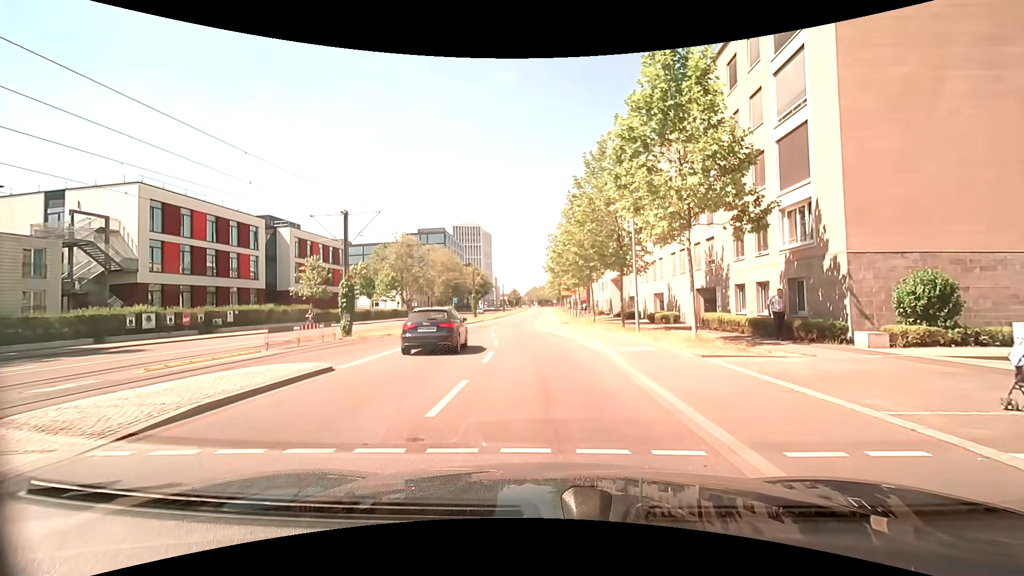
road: secondary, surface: asphalt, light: Day
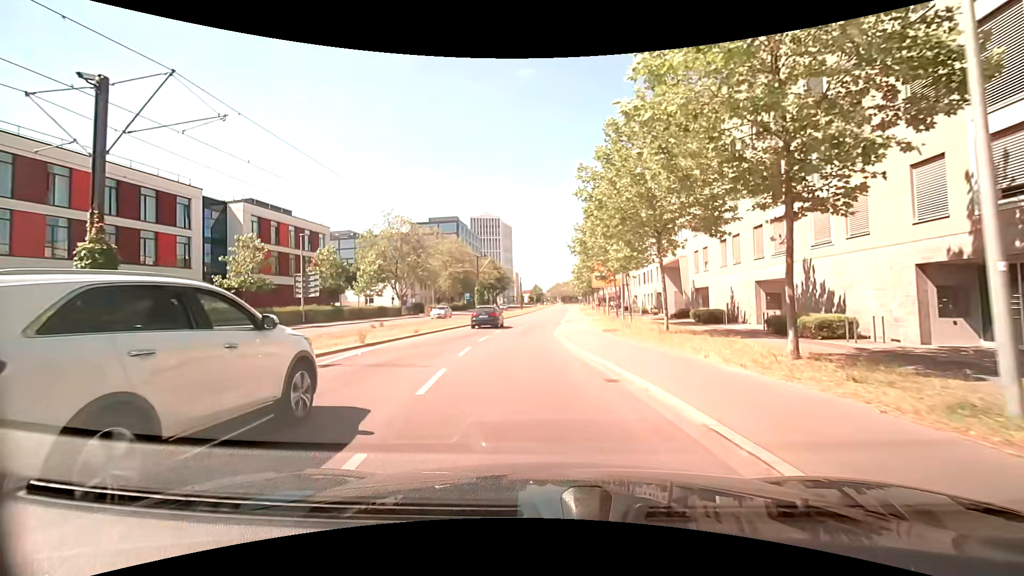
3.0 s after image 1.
(-0.2, +17.4) m; -3°
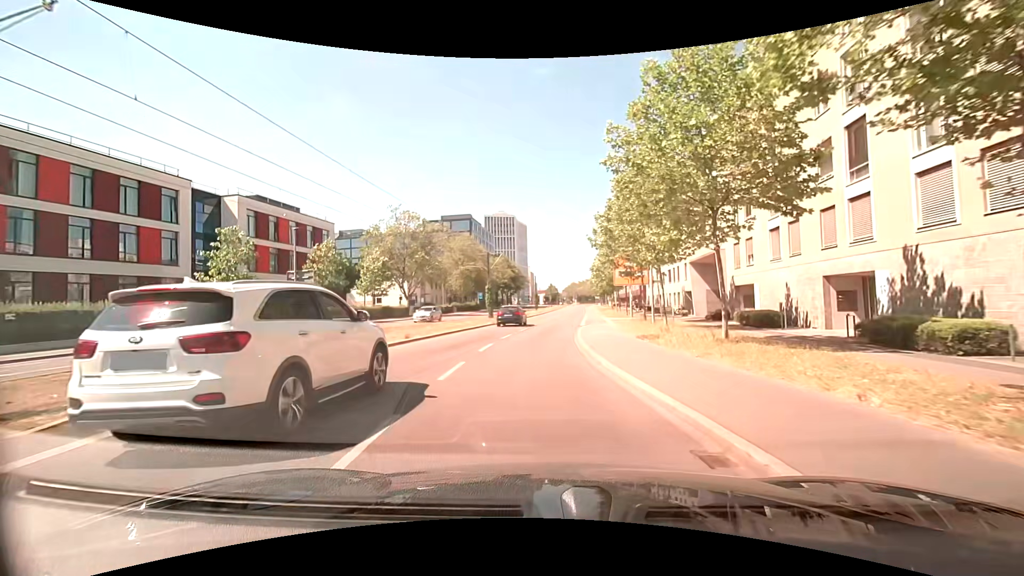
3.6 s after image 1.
(-0.1, +4.6) m; -1°
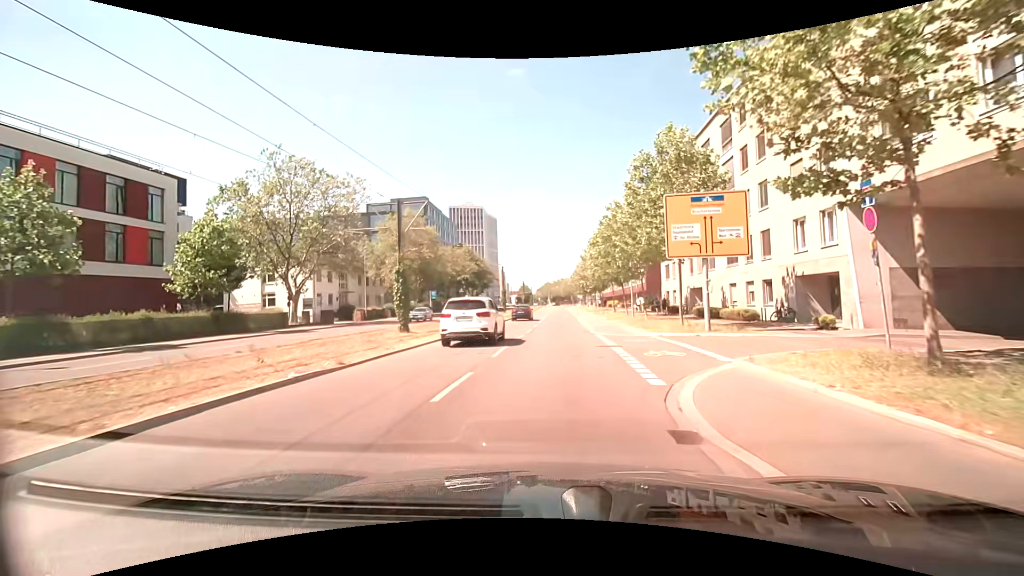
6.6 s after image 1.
(0.0, +26.8) m; +3°
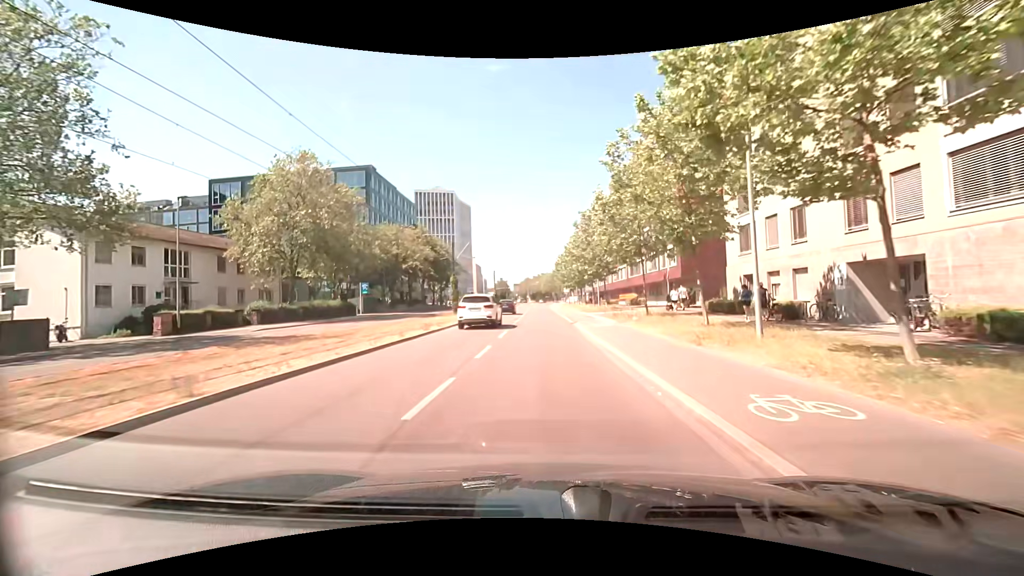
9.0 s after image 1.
(+0.6, +26.5) m; +2°
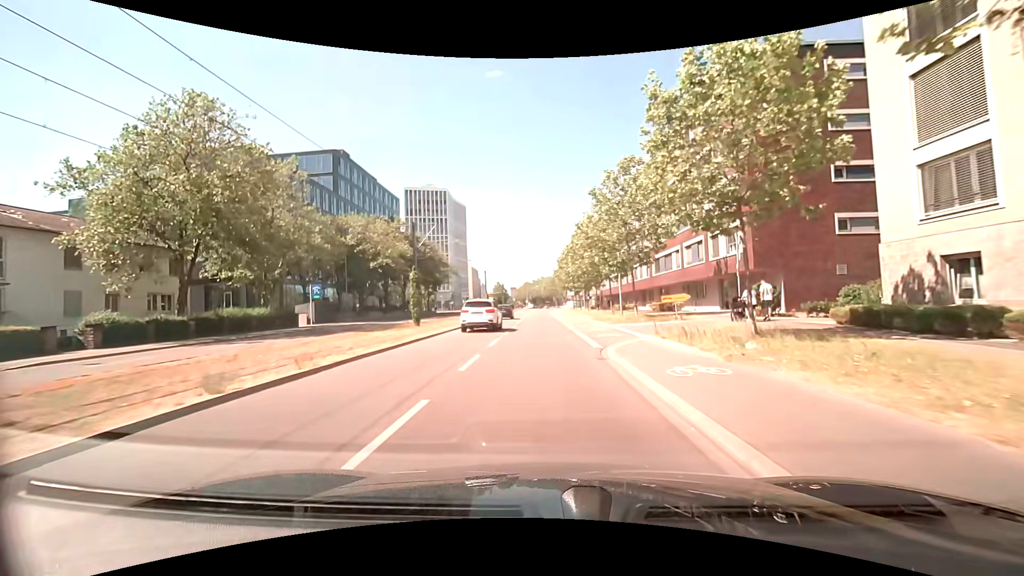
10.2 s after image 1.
(0.0, +14.4) m; 0°
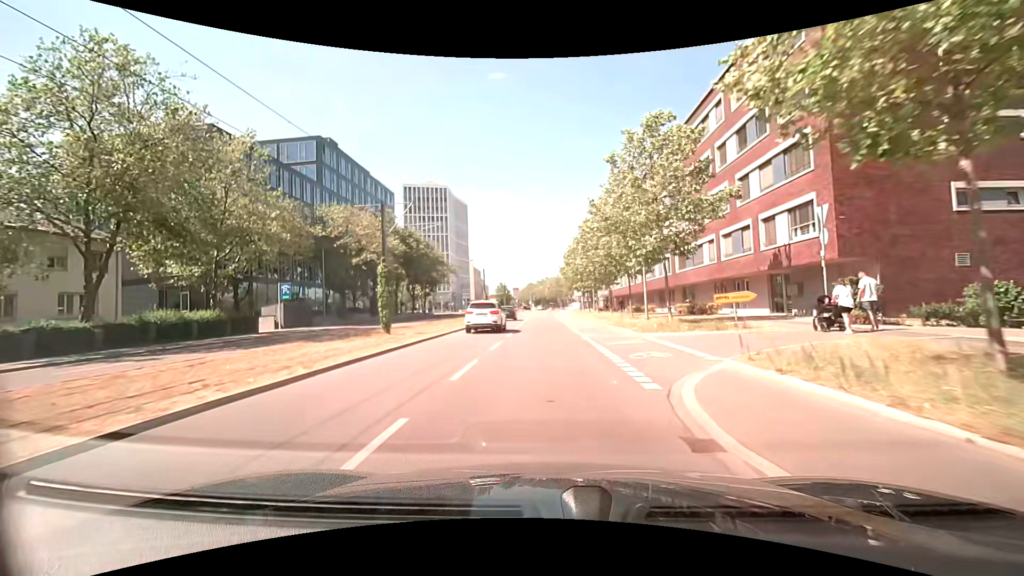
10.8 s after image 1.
(0.0, +7.3) m; 0°
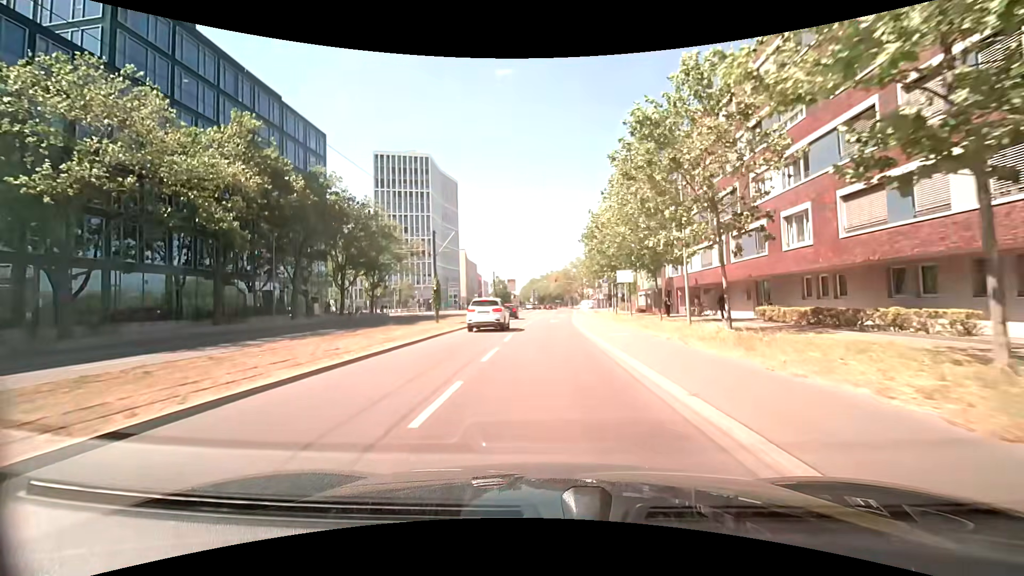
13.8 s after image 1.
(-0.6, +36.1) m; -1°
(0, +10) (0, +20) (0, +30) (0, +40) (+1, +50) (+1, +60) (+2, +70) (+3, +80) (+3, +90) (+4, +100) m
